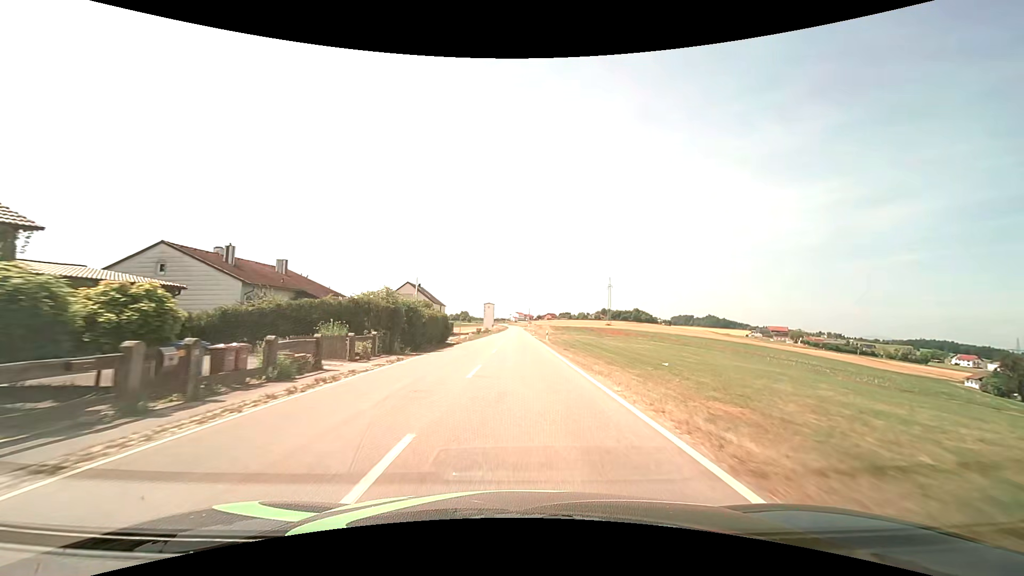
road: tertiary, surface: asphalt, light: Day
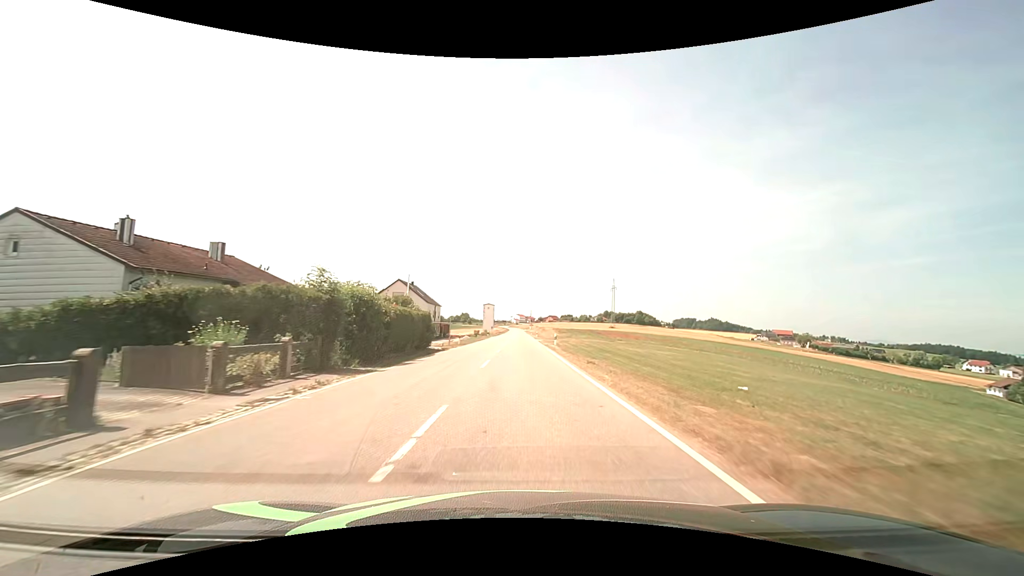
(0.0, +8.6) m; 0°
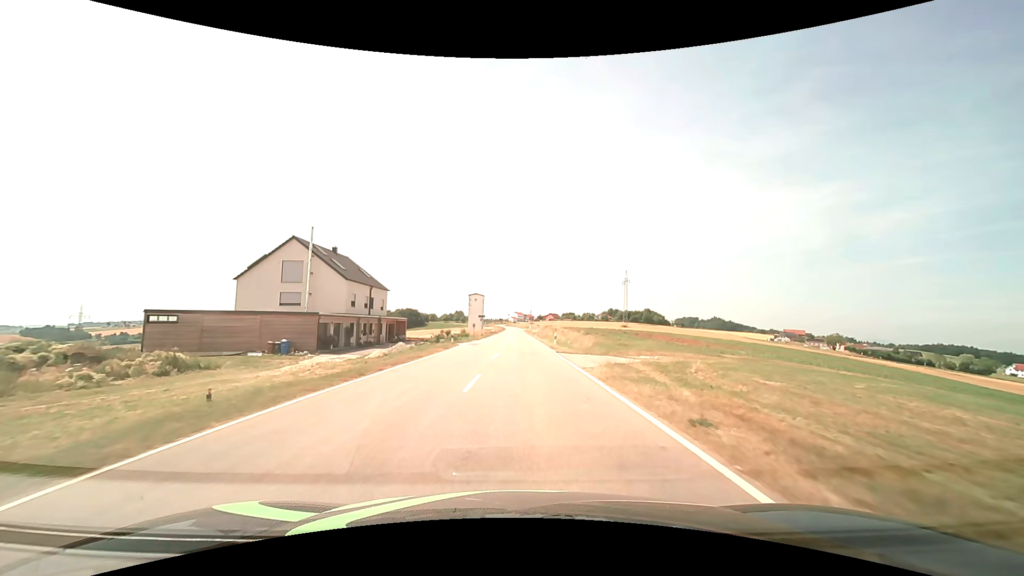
(+0.2, +41.5) m; 0°
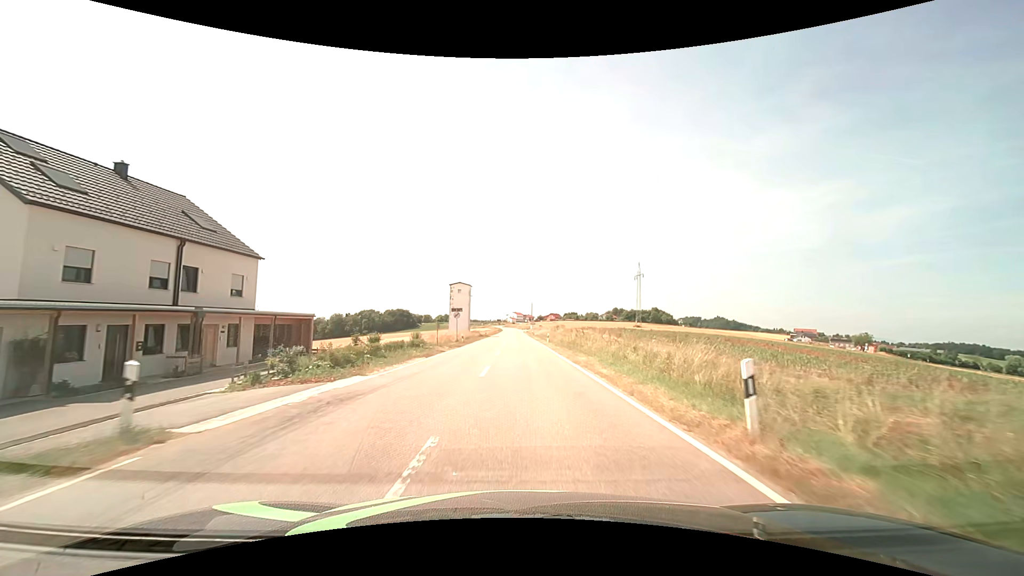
(+0.1, +31.3) m; 0°
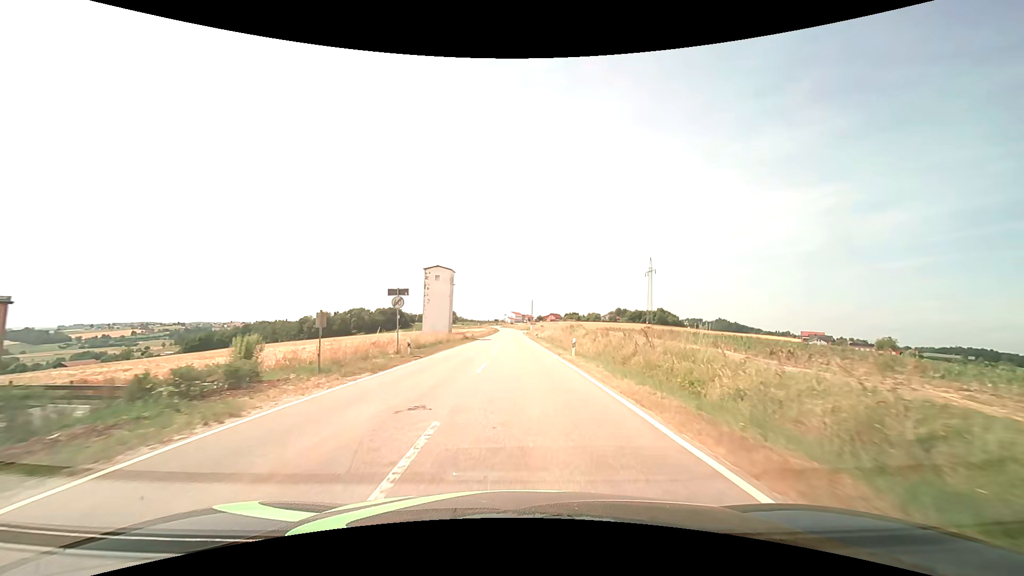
(+0.1, +22.6) m; 0°
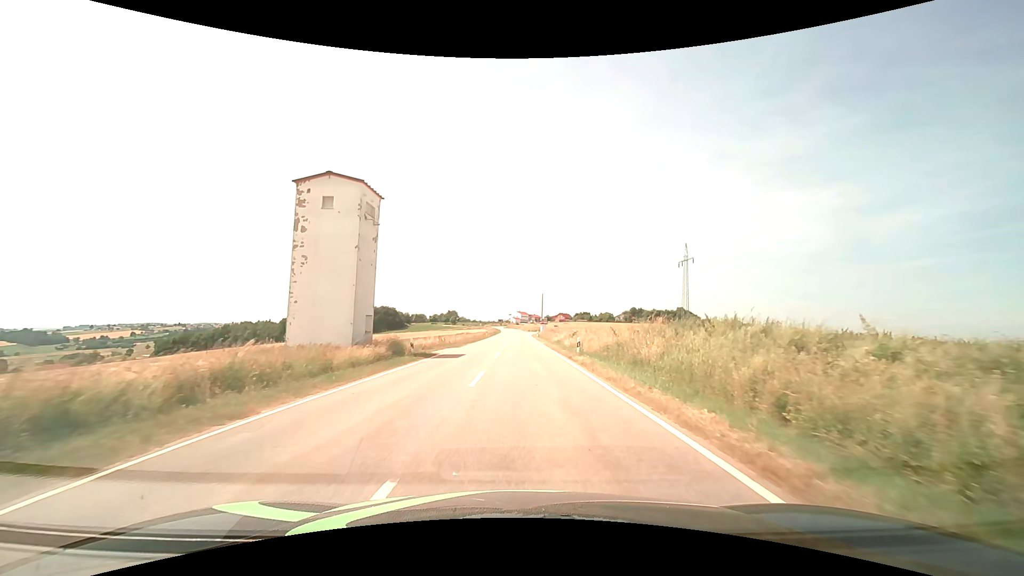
(-0.3, +38.3) m; -1°
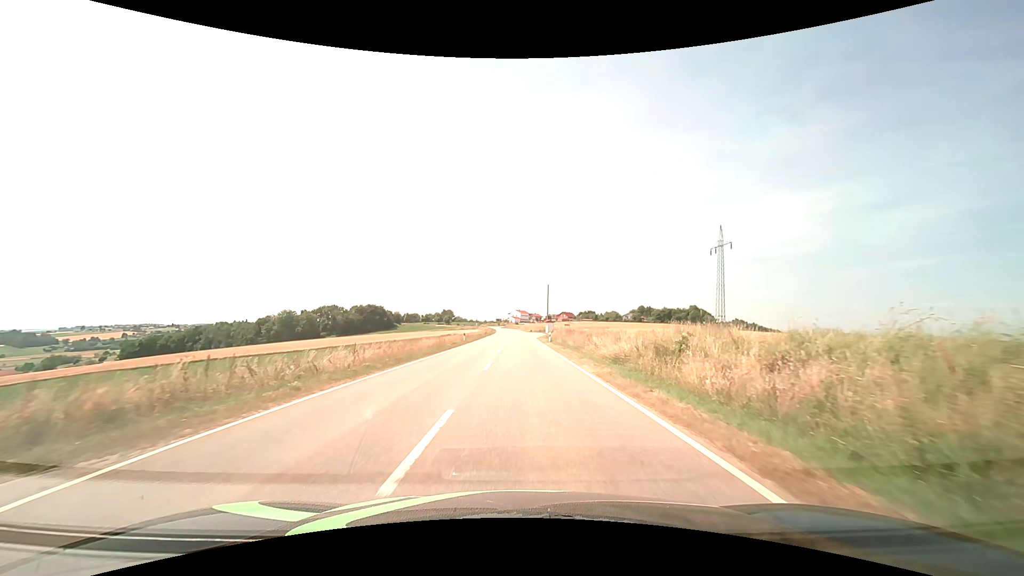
(+0.1, +31.3) m; 0°
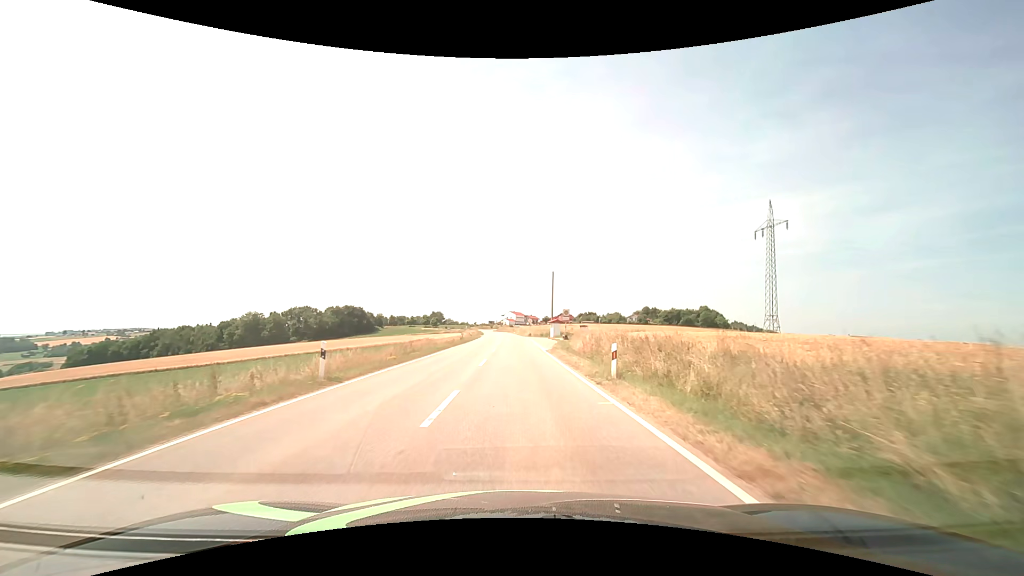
(+0.2, +32.6) m; +1°
(0, +10) (0, +20) (0, +30) (0, +40) (0, +50) (-1, +60) (-1, +70) (-1, +80) (-2, +90) (-2, +100) m
